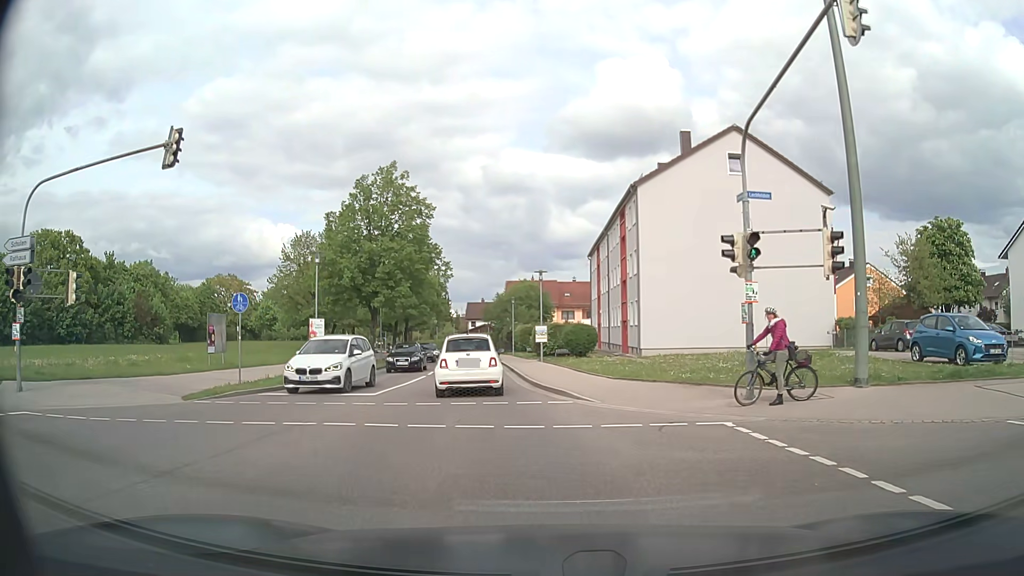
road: tertiary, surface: asphalt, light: Day
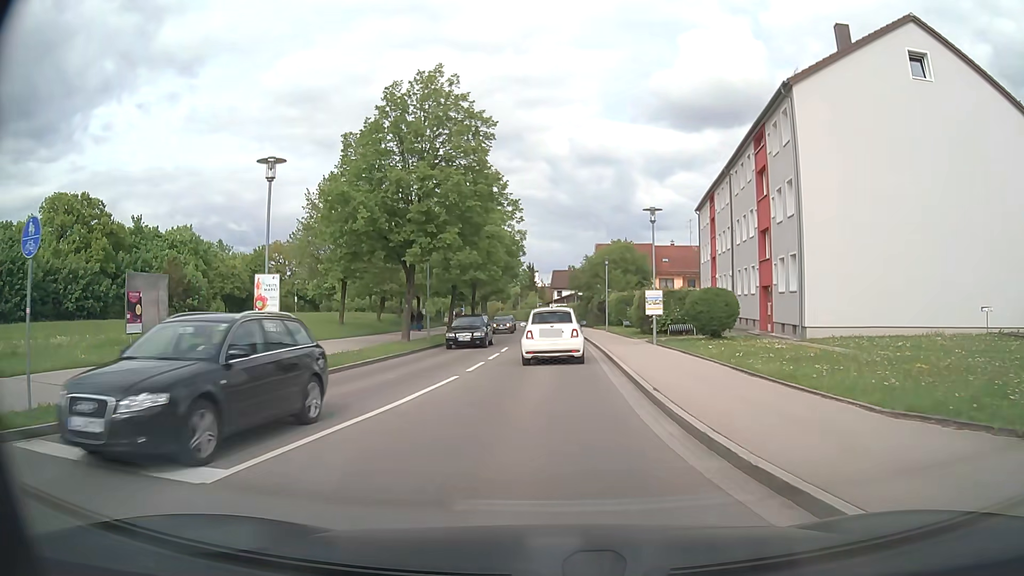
(-0.7, +12.6) m; -7°
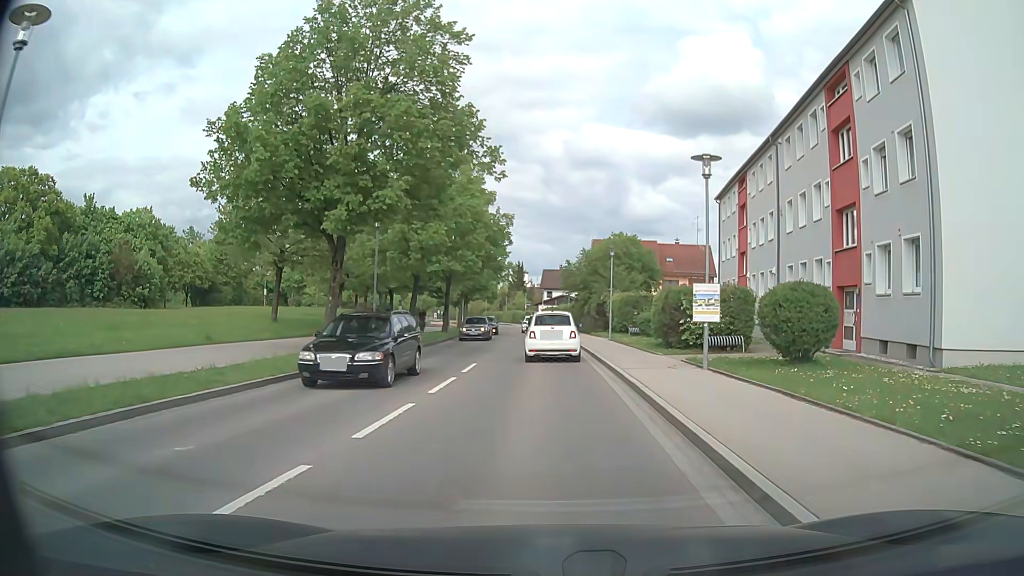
(-0.1, +9.4) m; +1°
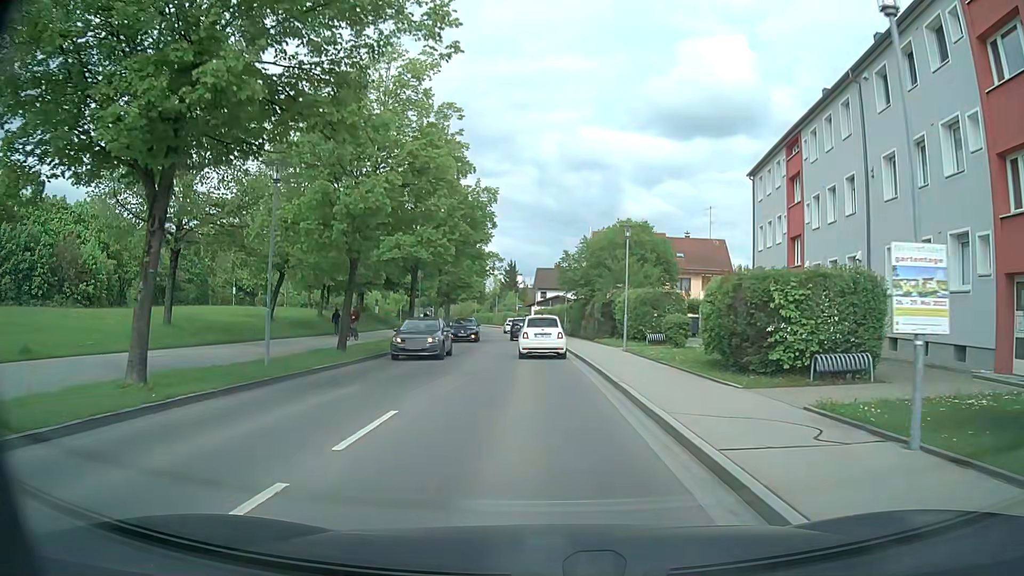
(+0.1, +9.8) m; 0°
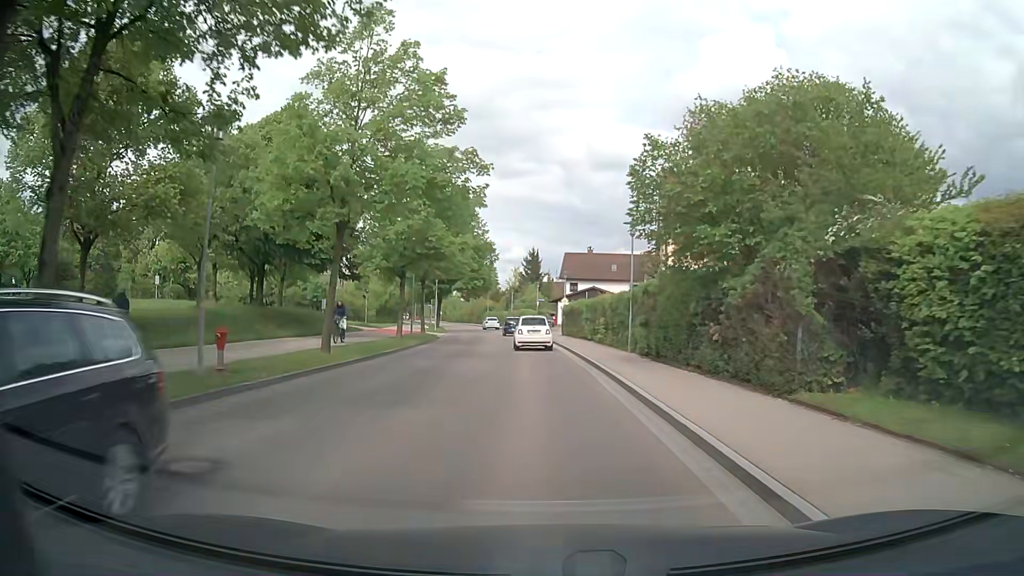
(-0.5, +28.7) m; -2°
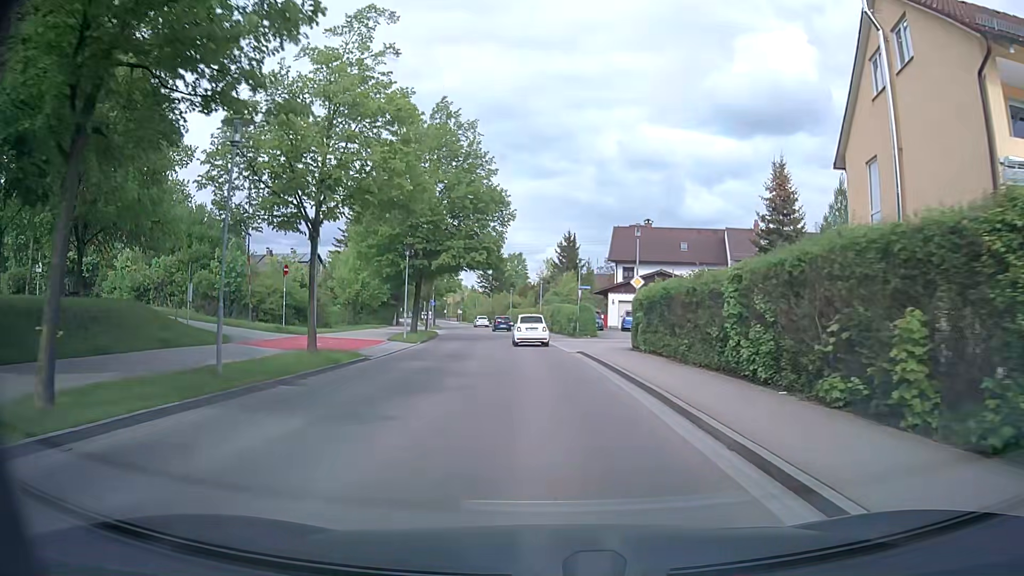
(-0.5, +26.4) m; -2°
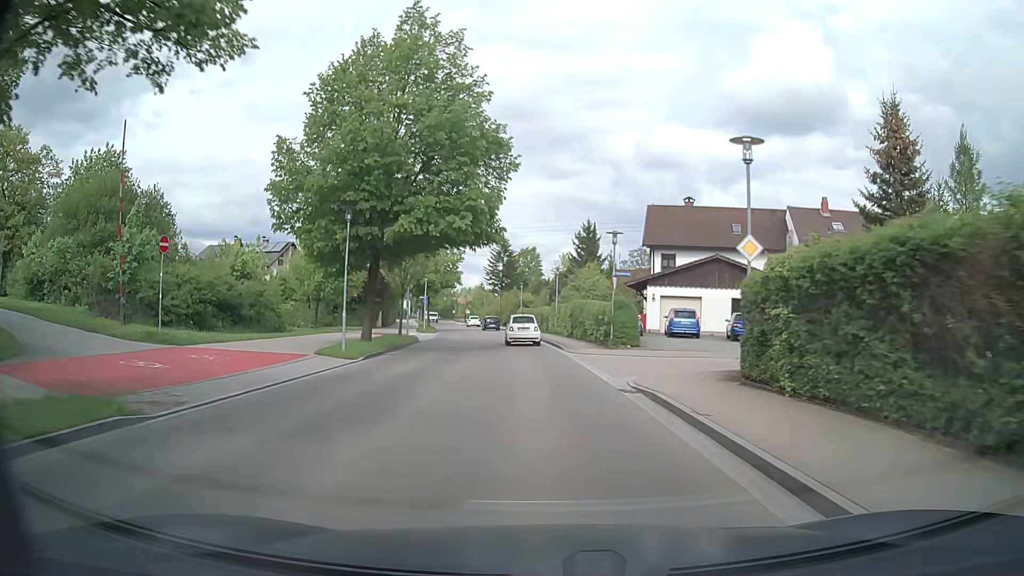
(-0.2, +13.6) m; -1°
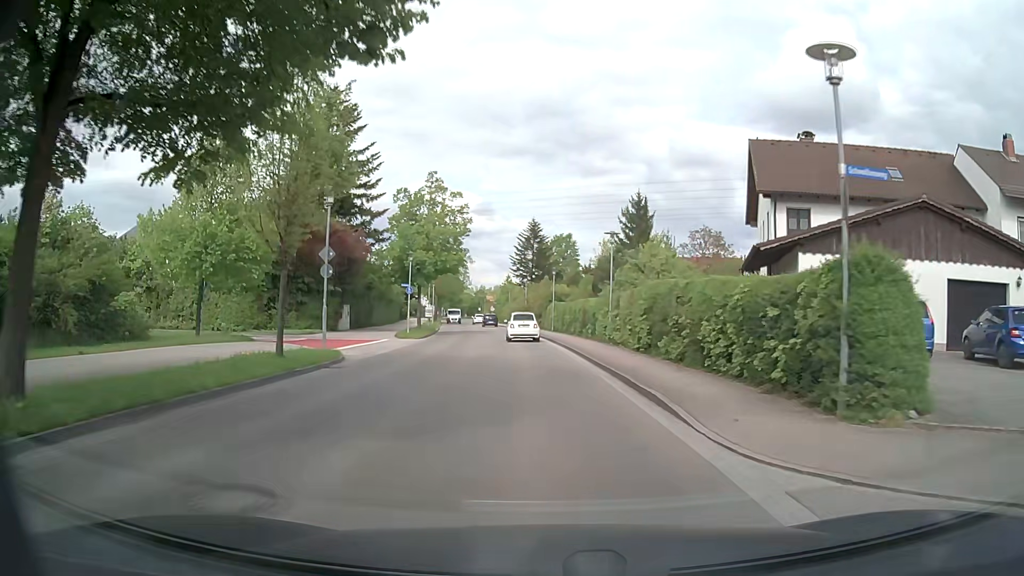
(-0.6, +20.5) m; -3°
(0, +10) (0, +20) (-1, +30) (-2, +40) (-3, +50) (-4, +60) (-5, +70) (-7, +80) (-8, +90) (-10, +99) m
